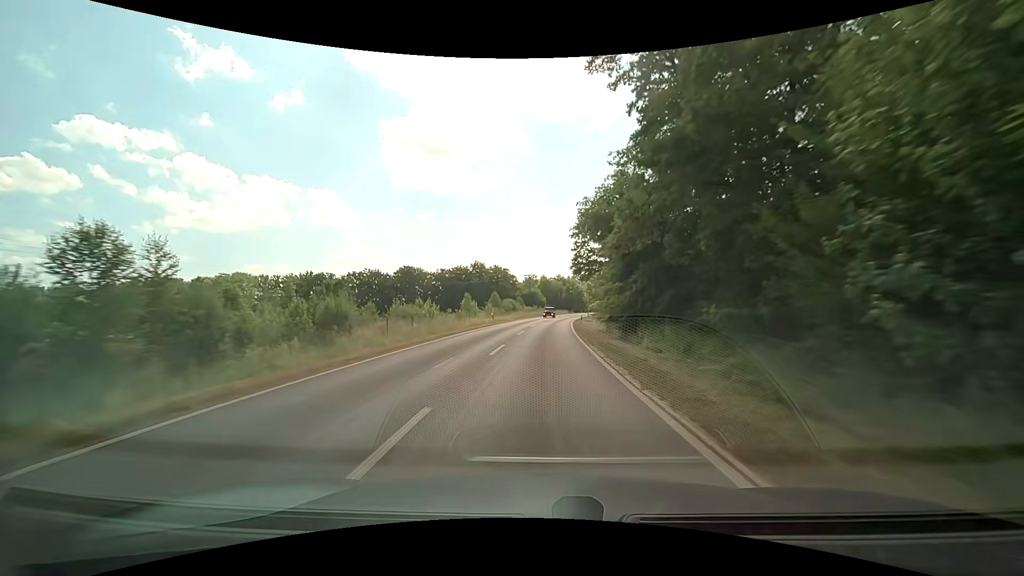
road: tertiary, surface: asphalt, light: Day
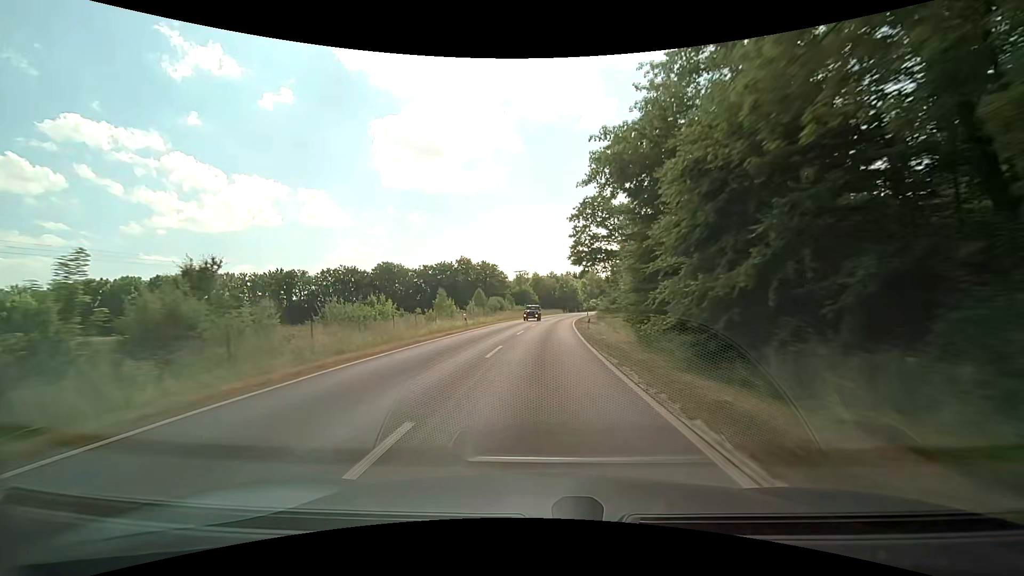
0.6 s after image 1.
(+0.1, +13.1) m; +1°
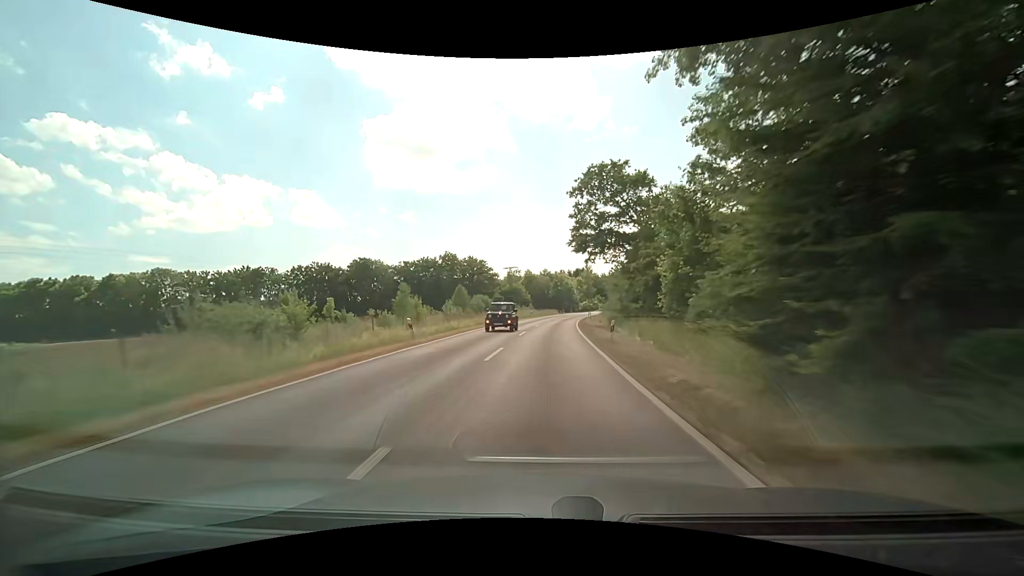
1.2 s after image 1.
(+0.1, +12.9) m; +1°
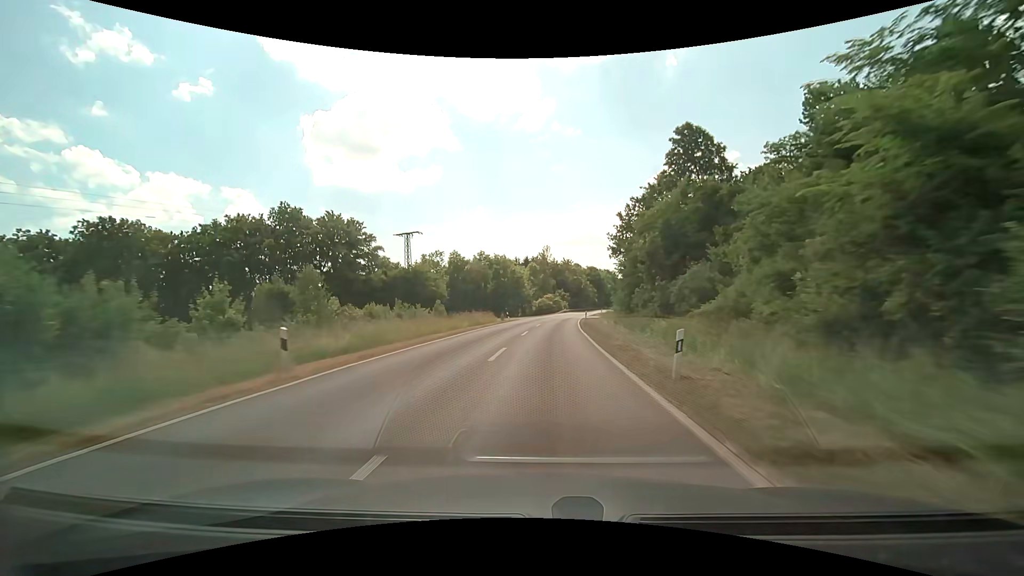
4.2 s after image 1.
(+3.0, +60.0) m; +6°
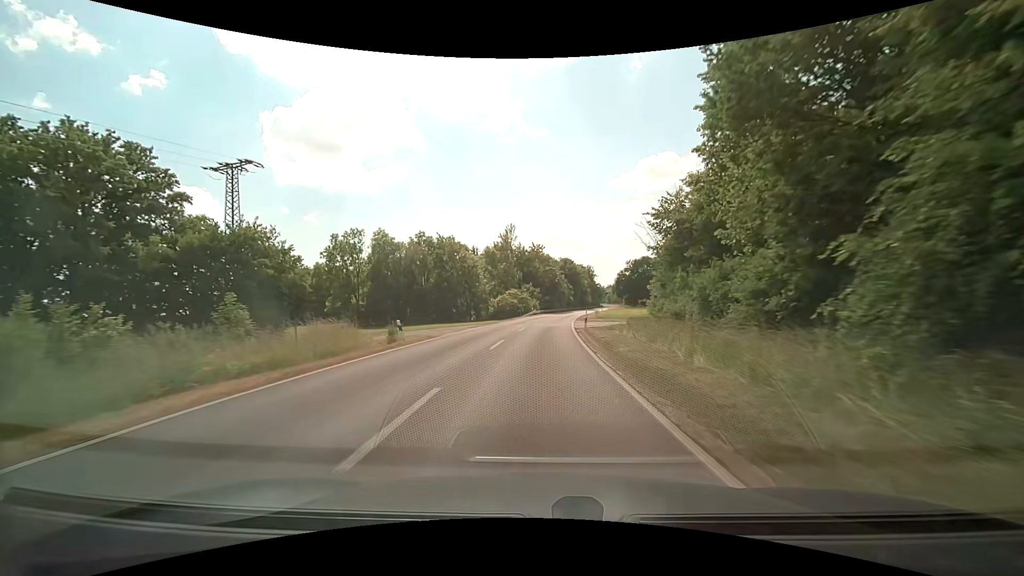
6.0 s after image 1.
(+1.1, +32.1) m; +4°
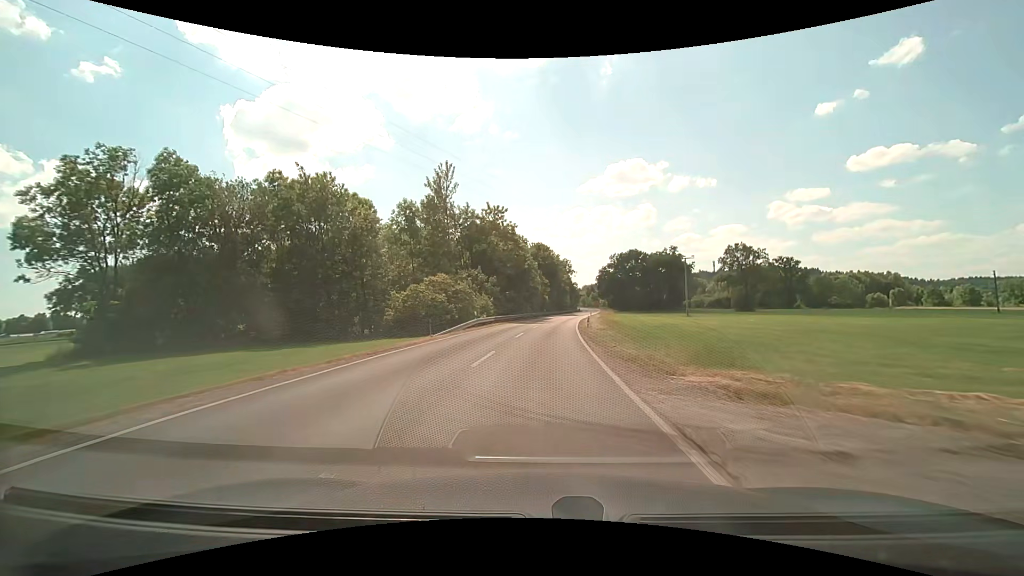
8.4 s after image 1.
(+1.3, +40.3) m; +4°
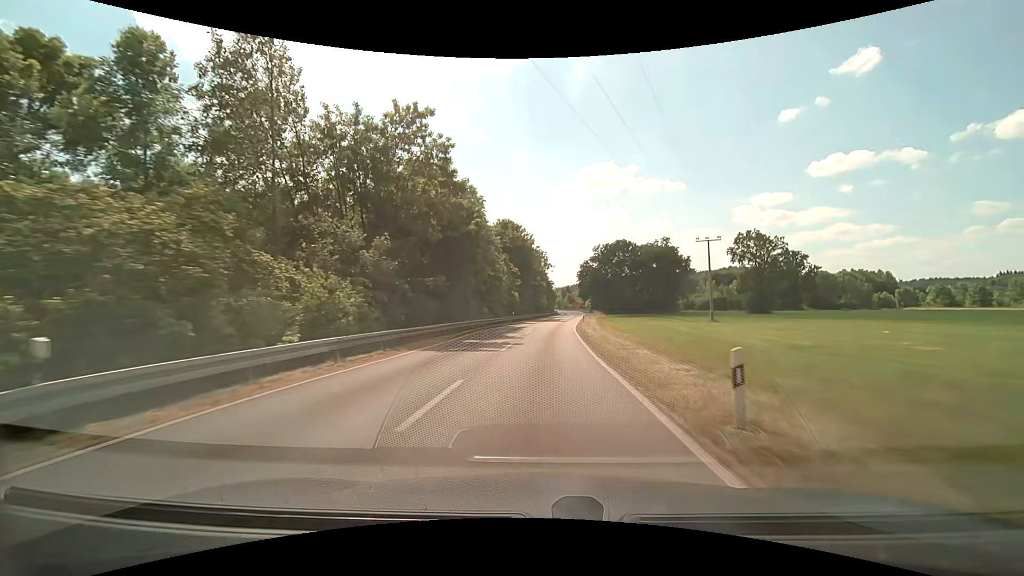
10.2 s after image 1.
(+0.9, +30.4) m; +3°
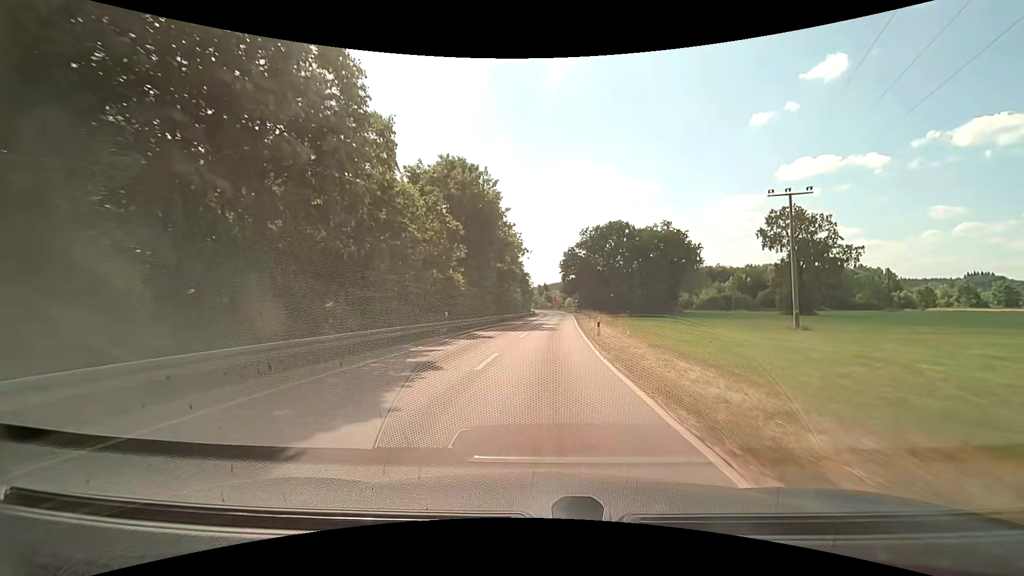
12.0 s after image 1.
(+0.7, +30.7) m; +3°
(0, +10) (0, +20) (+1, +30) (+1, +40) (+2, +50) (+3, +60) (+3, +70) (+4, +80) (+5, +90) (+5, +100) m
